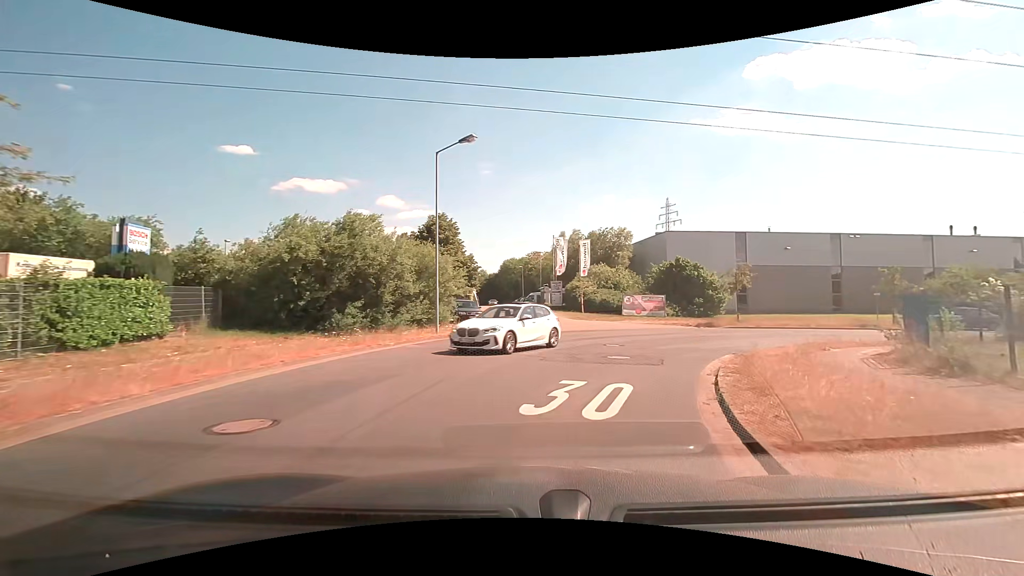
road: residential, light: Day
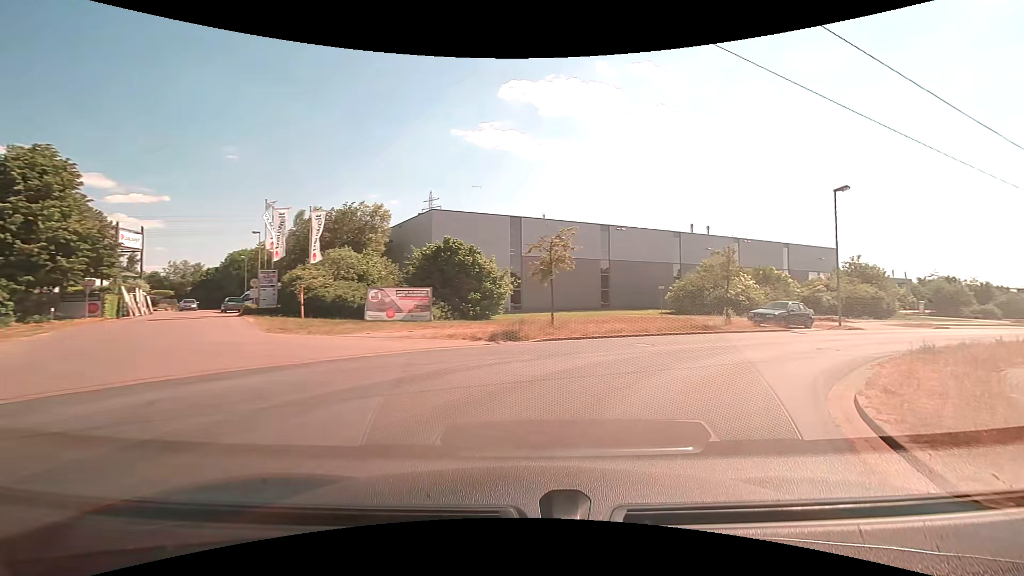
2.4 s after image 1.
(+3.2, +15.7) m; +27°
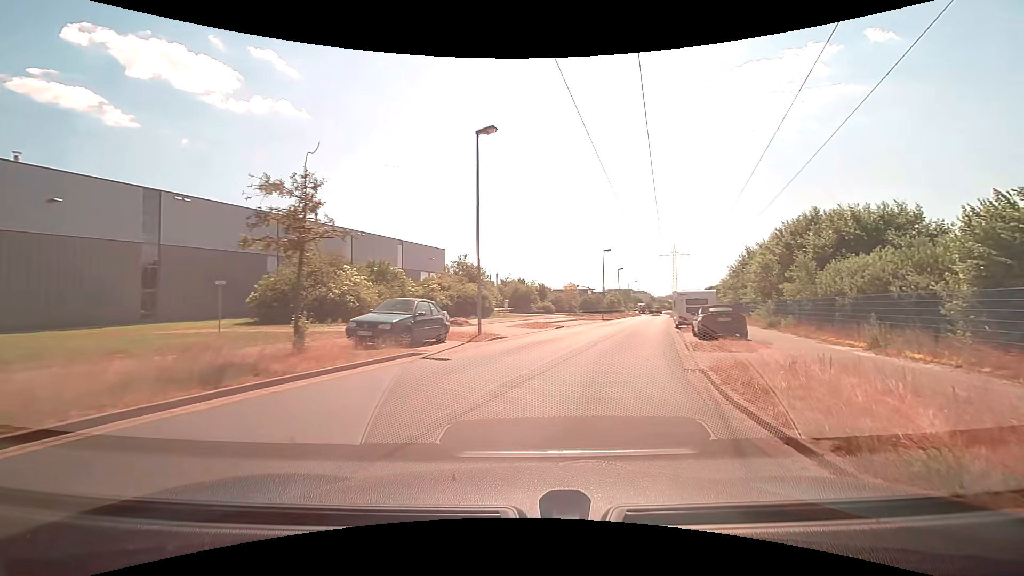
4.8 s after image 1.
(+5.0, +13.9) m; +41°
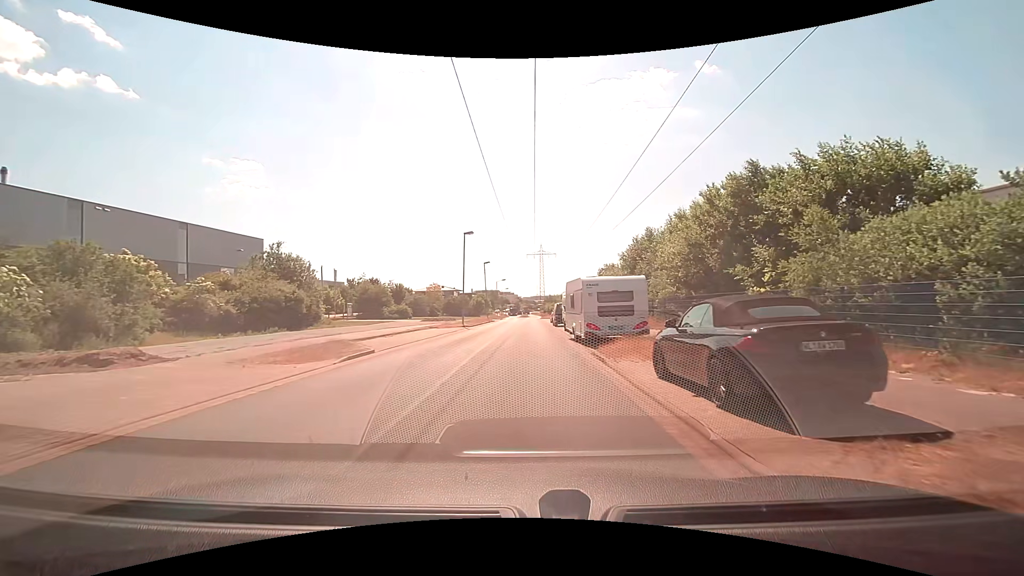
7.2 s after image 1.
(+2.6, +15.1) m; +16°
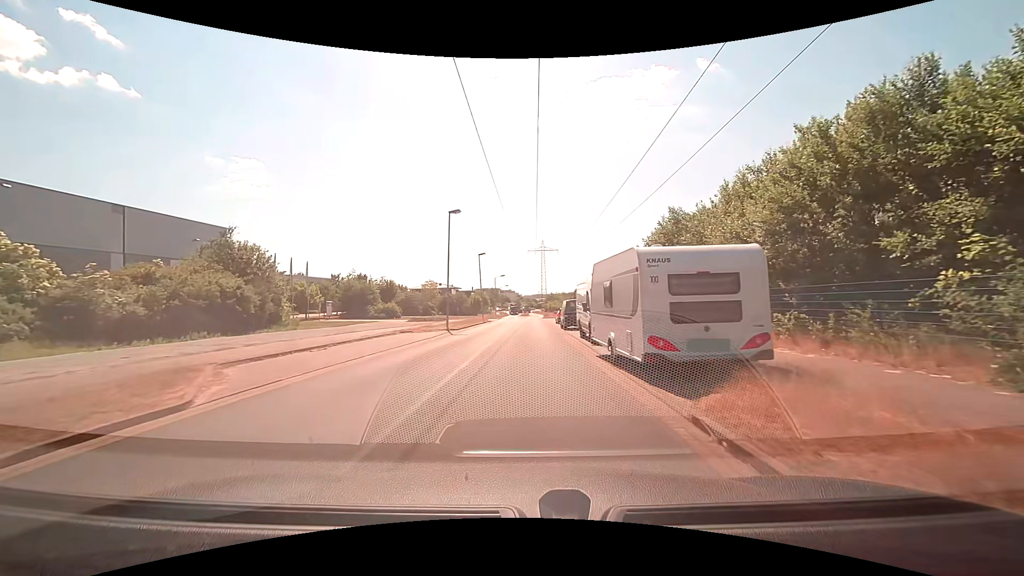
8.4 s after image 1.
(-0.1, +8.8) m; 0°
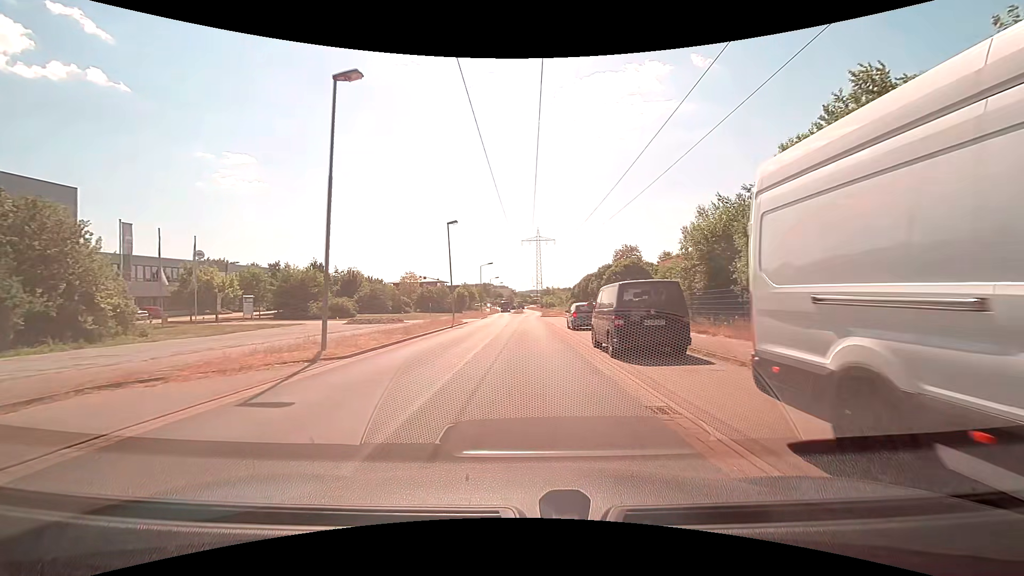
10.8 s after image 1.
(+0.1, +19.2) m; 0°
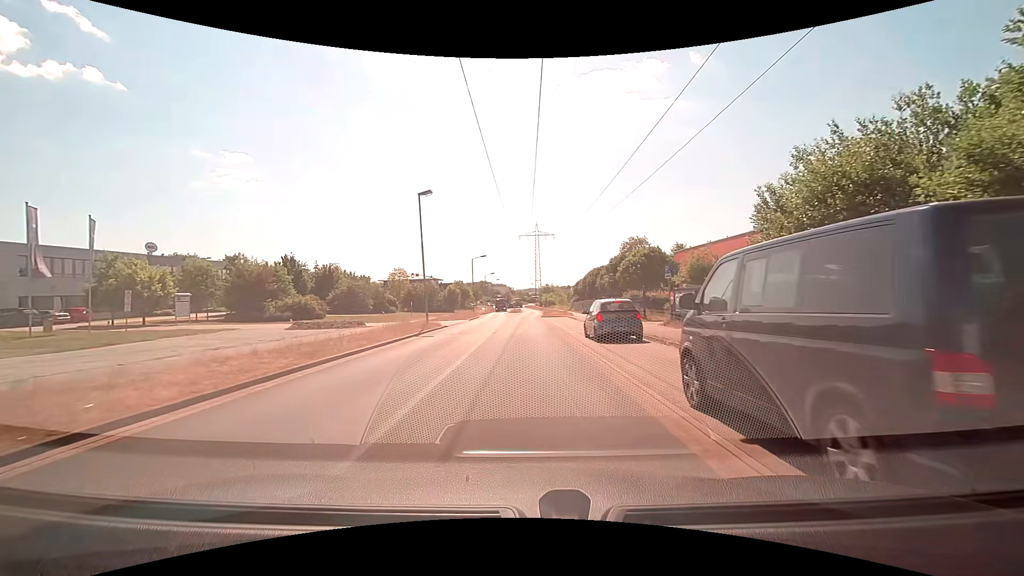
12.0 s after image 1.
(+0.1, +9.4) m; 0°
